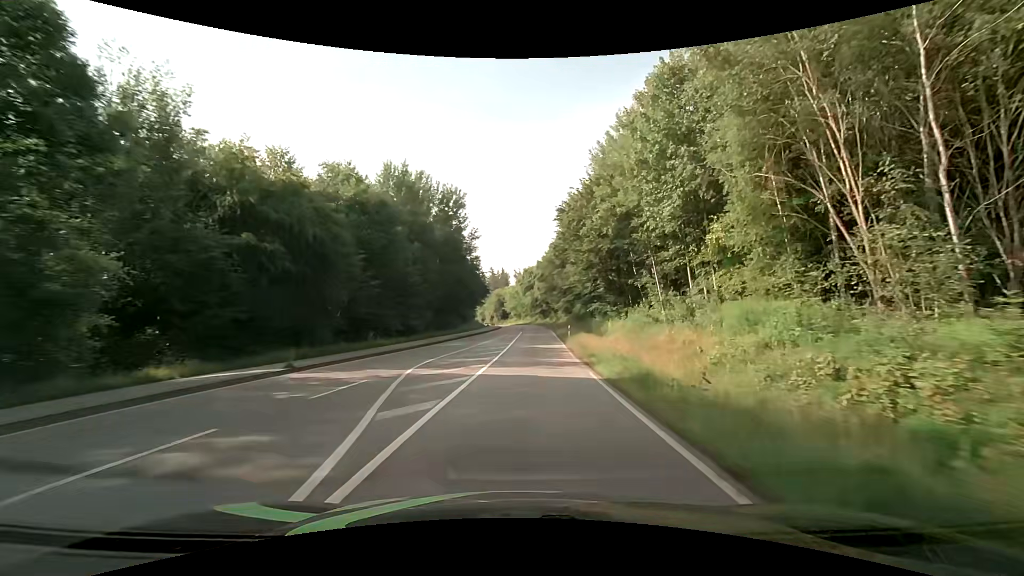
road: secondary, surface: asphalt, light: Day
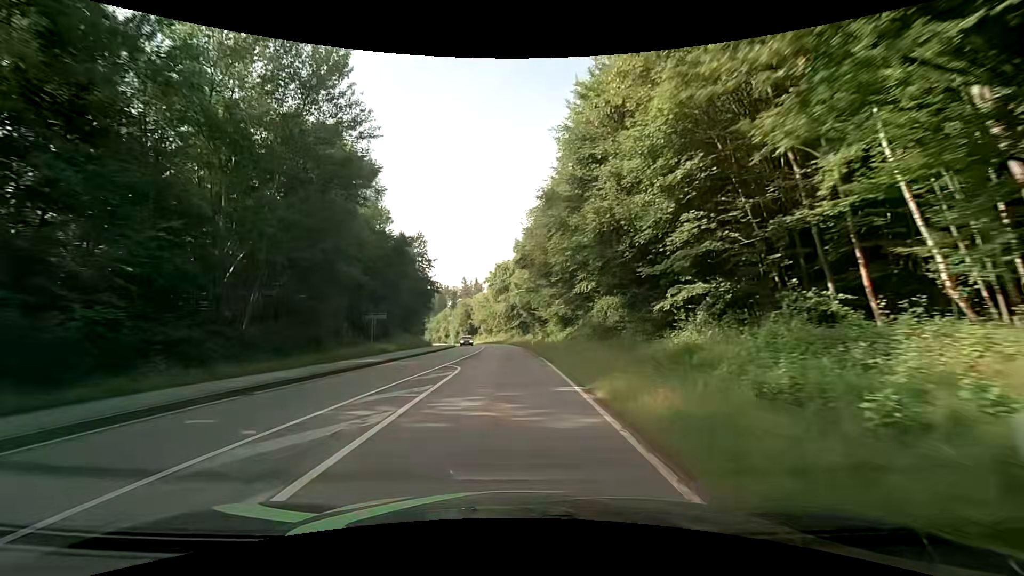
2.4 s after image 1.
(+1.6, +39.2) m; +2°
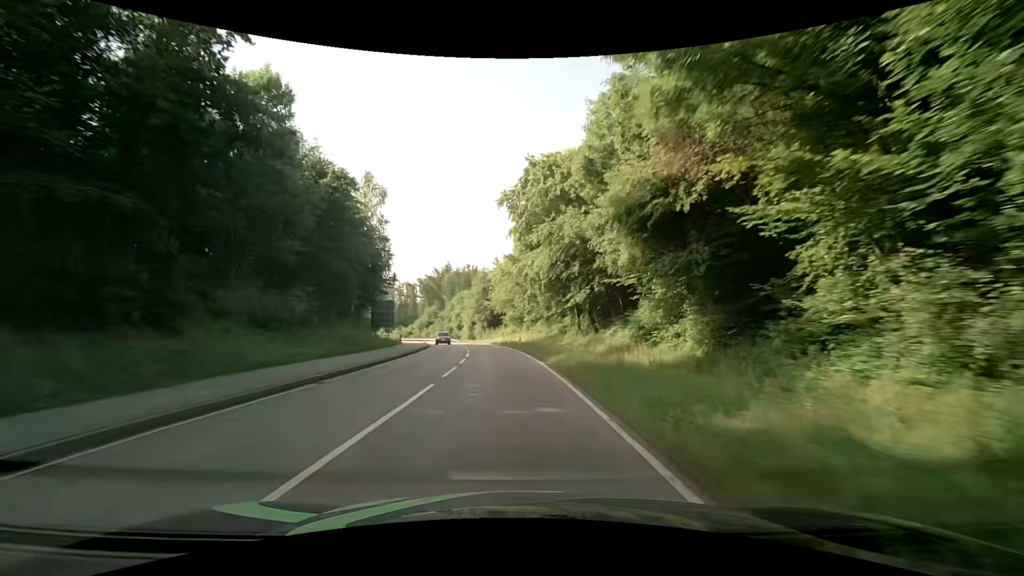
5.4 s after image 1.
(-0.8, +52.7) m; -3°
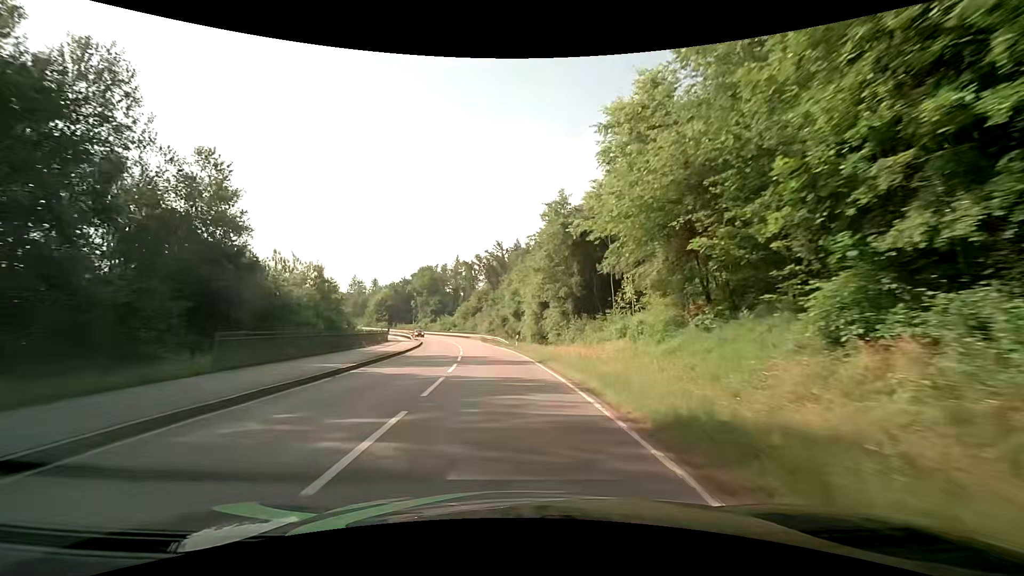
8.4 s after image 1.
(-4.1, +52.4) m; -9°
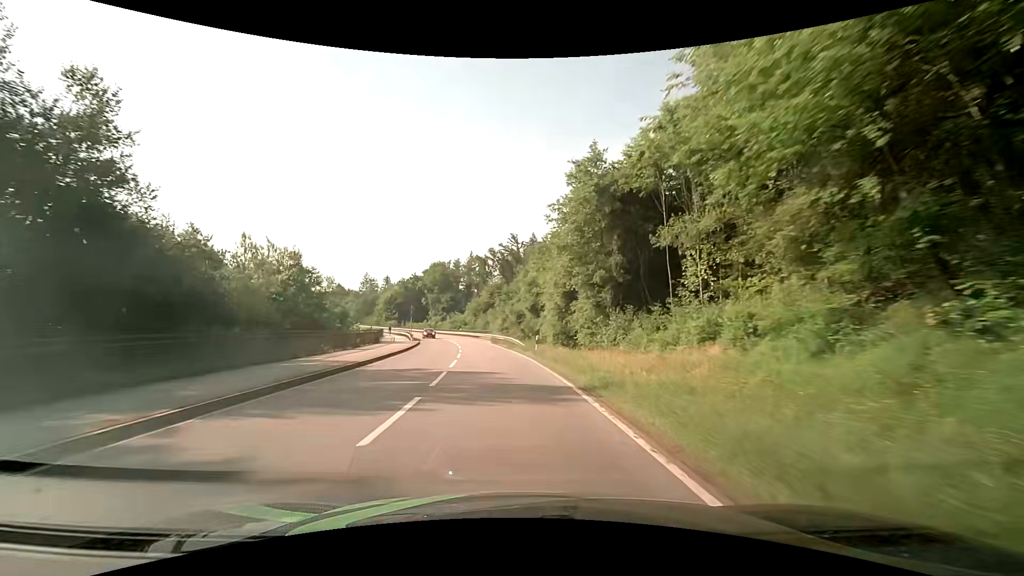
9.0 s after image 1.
(-0.2, +10.5) m; -2°
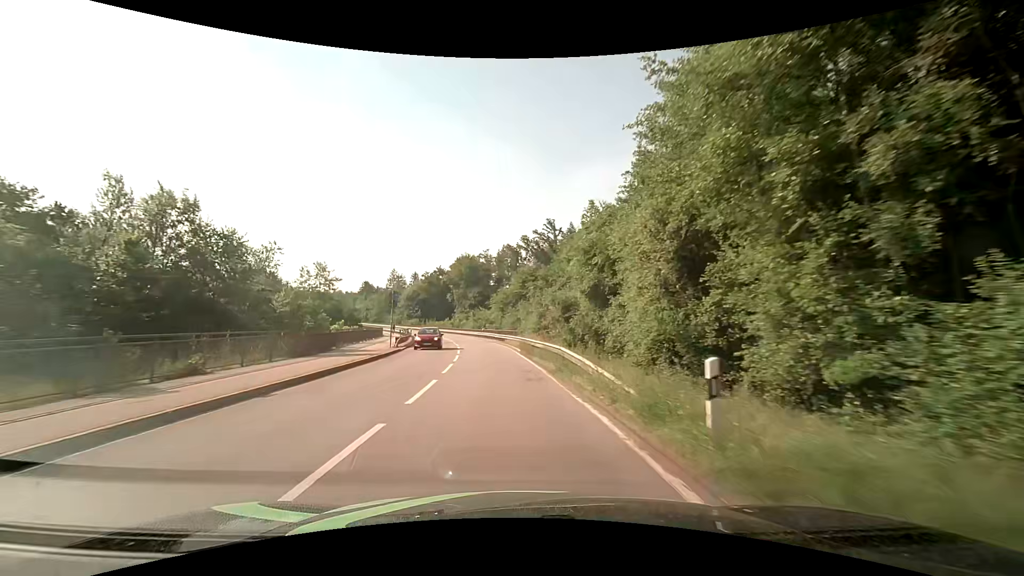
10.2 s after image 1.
(-0.7, +21.0) m; -4°
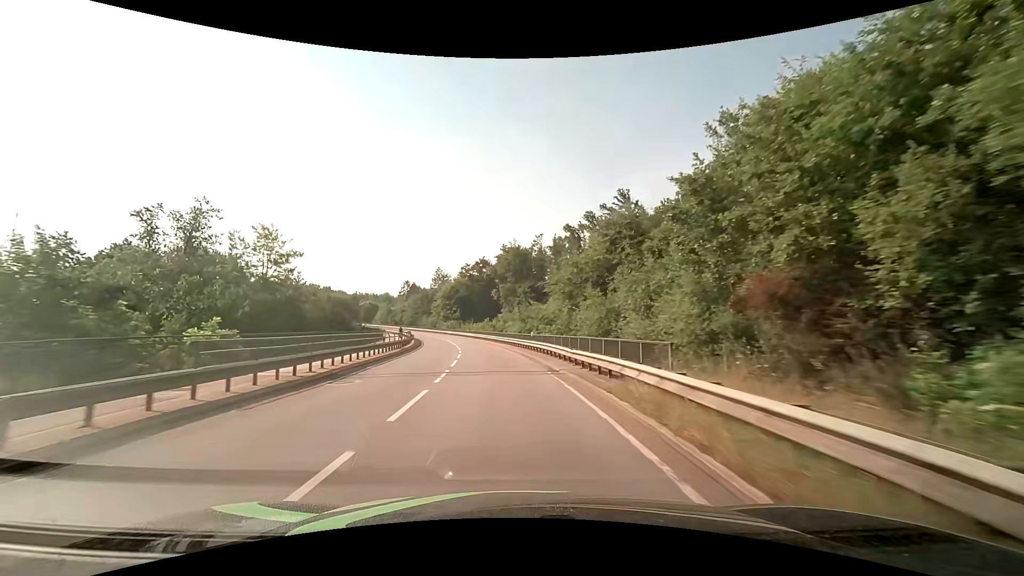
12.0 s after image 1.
(-1.7, +31.6) m; -6°
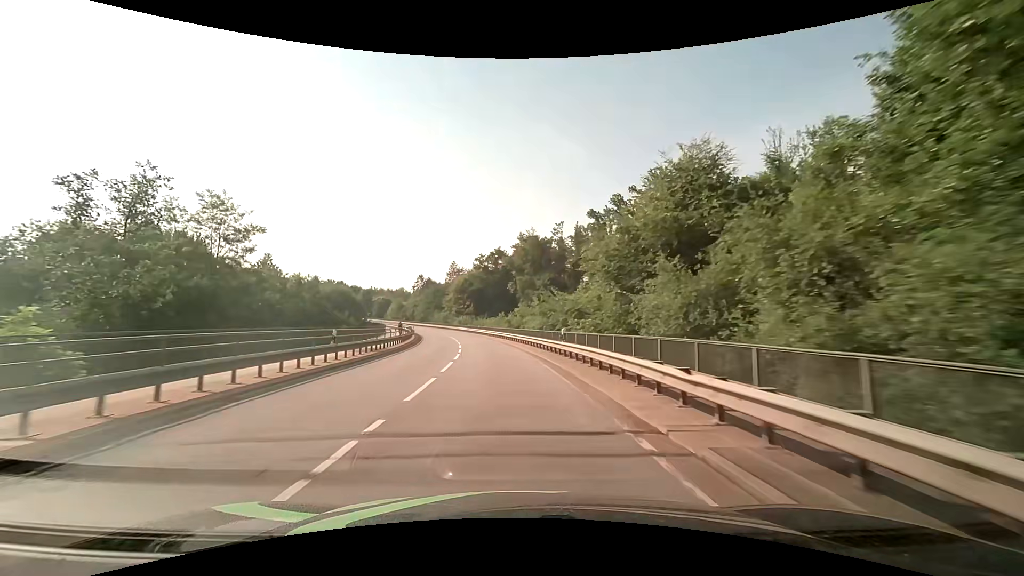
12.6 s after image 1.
(-0.2, +10.6) m; -2°
(0, +10) (-1, +20) (-1, +30) (-3, +40) (-4, +50) (-6, +60) (-8, +69) (-10, +79) (-13, +89) (-16, +98) m
